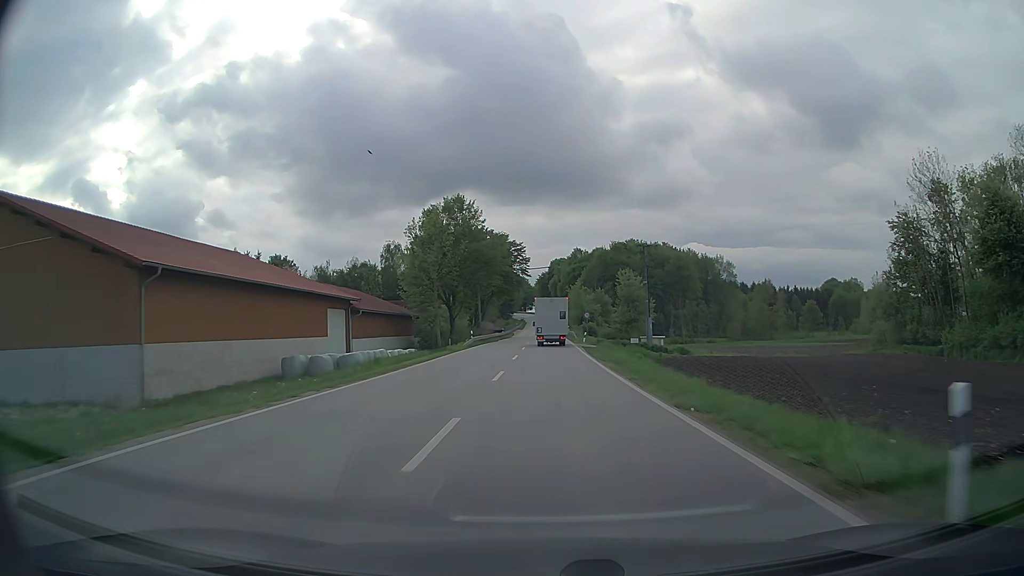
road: secondary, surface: asphalt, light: Day
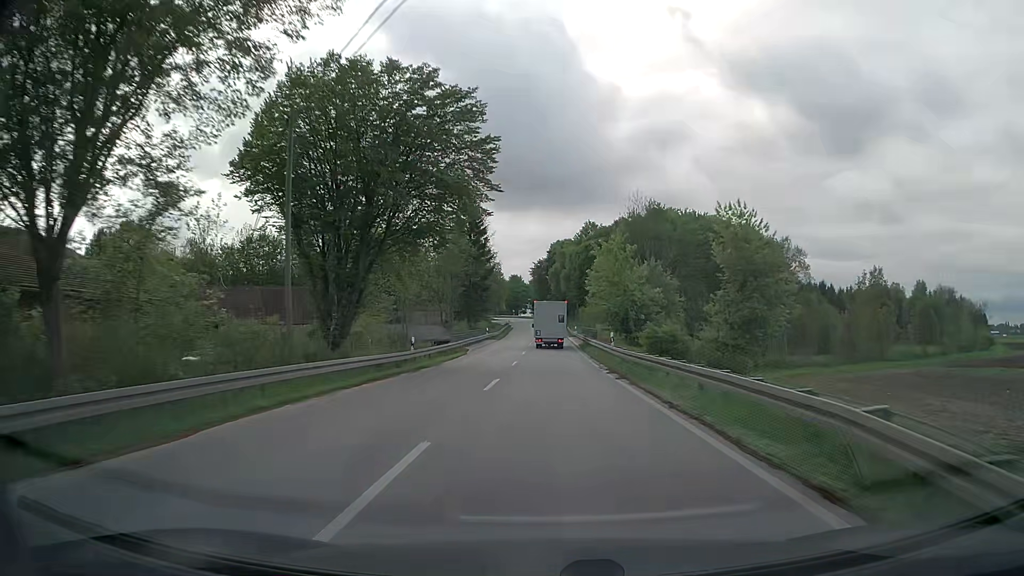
(+0.2, +62.4) m; 0°
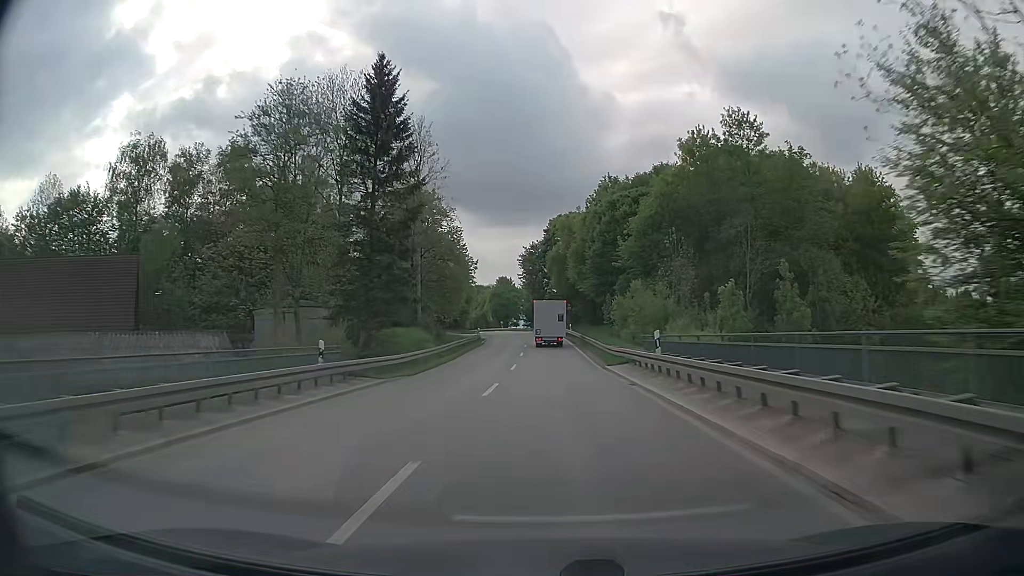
(+0.1, +49.6) m; 0°
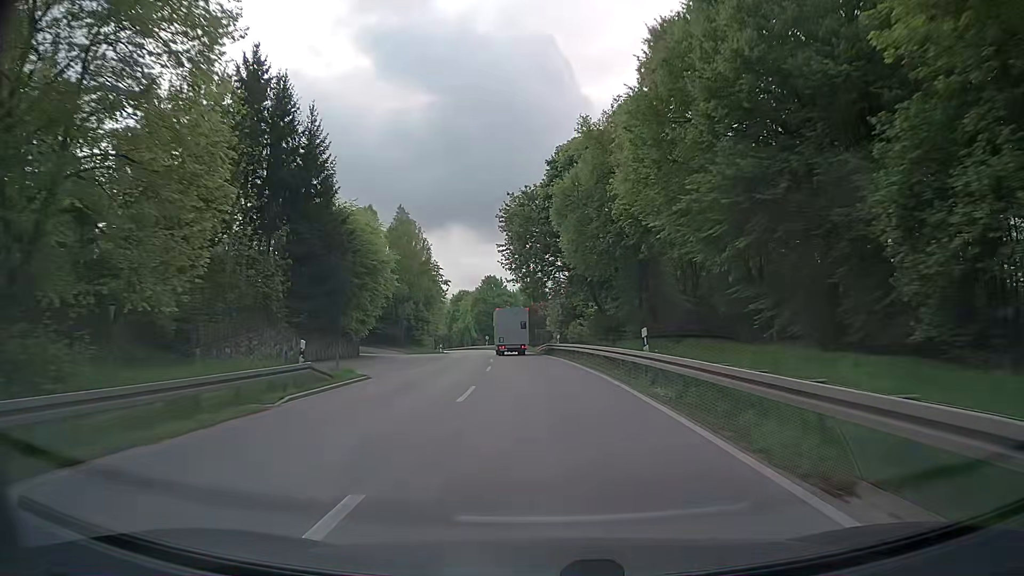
(+0.5, +49.4) m; +1°
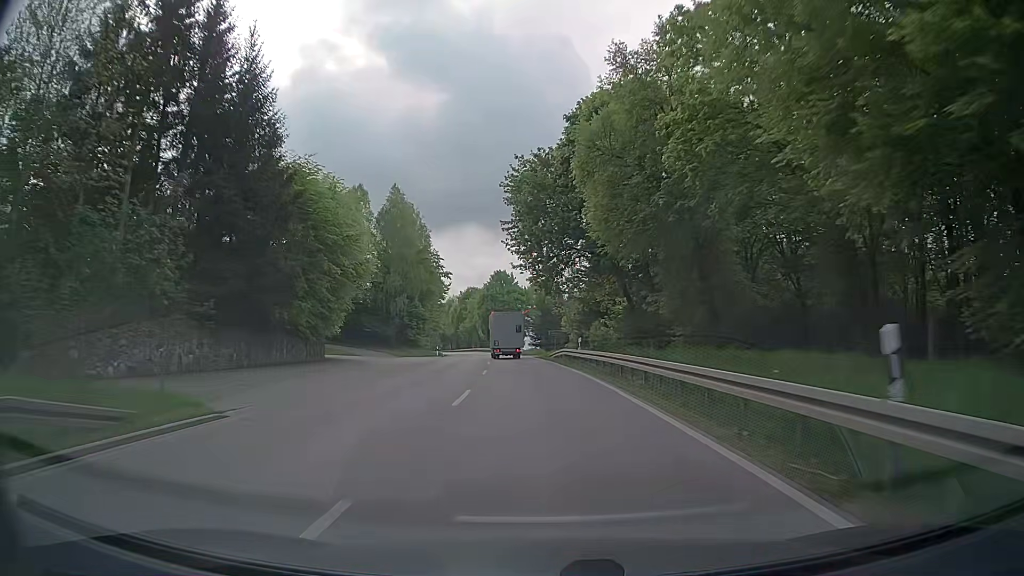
(-0.2, +12.2) m; -2°
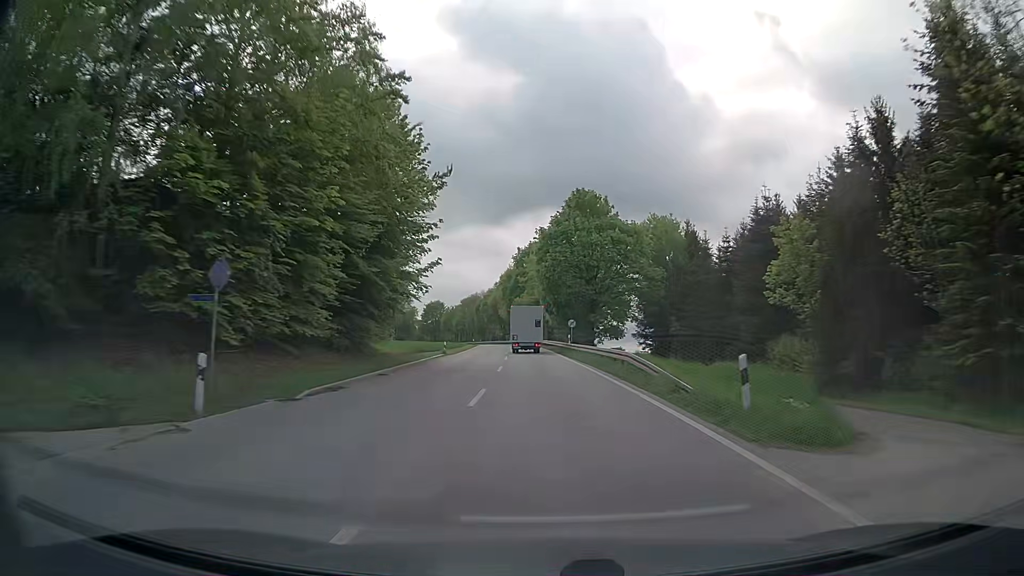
(-3.4, +61.1) m; -6°
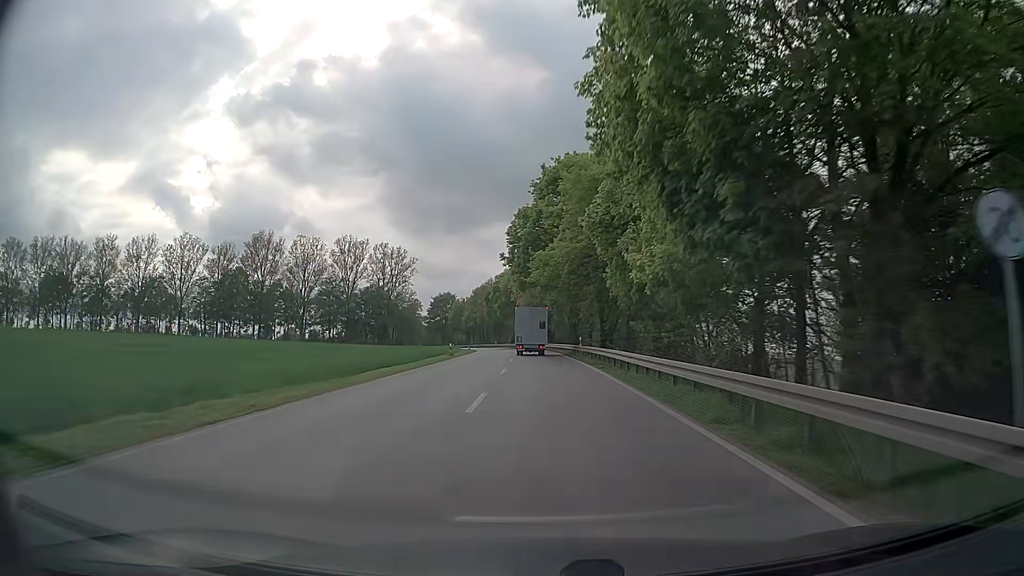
(-1.4, +49.1) m; -3°
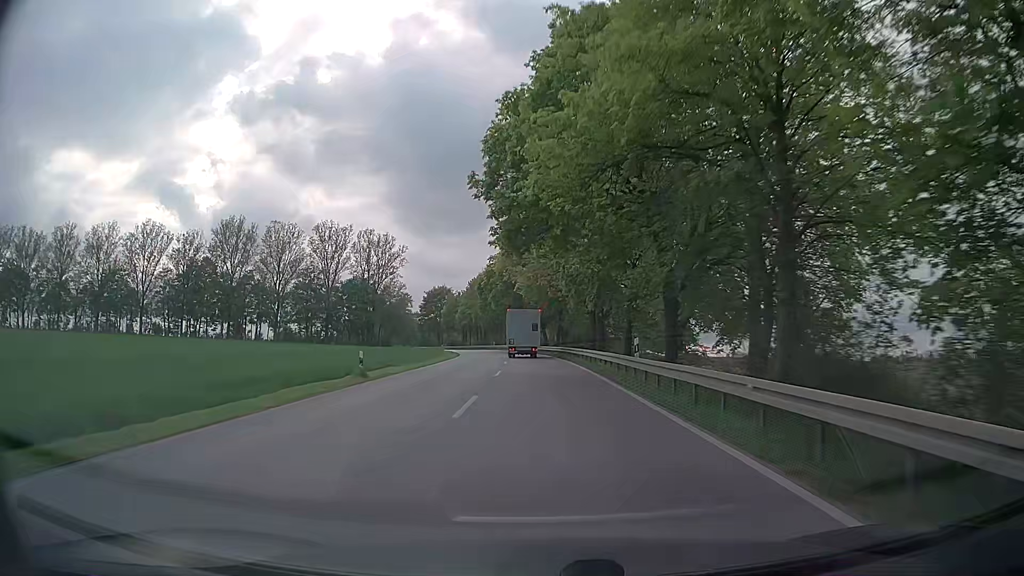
(-0.2, +24.6) m; 0°
(0, +10) (0, +20) (0, +30) (-1, +40) (-2, +50) (-2, +60) (-4, +70) (-5, +80) (-7, +90) (-8, +99) m
